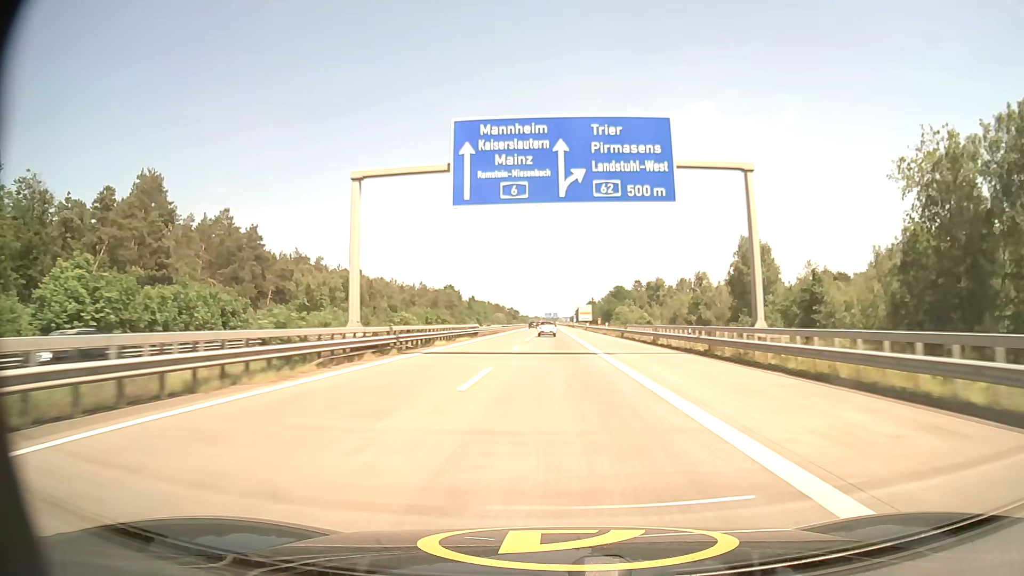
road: motorway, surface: asphalt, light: Day
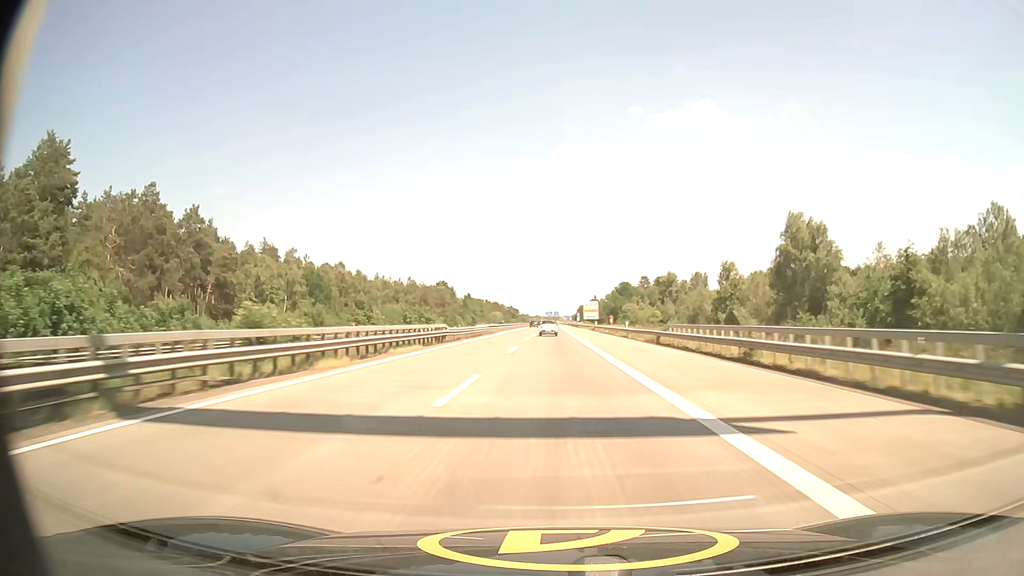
(0.0, +20.7) m; 0°
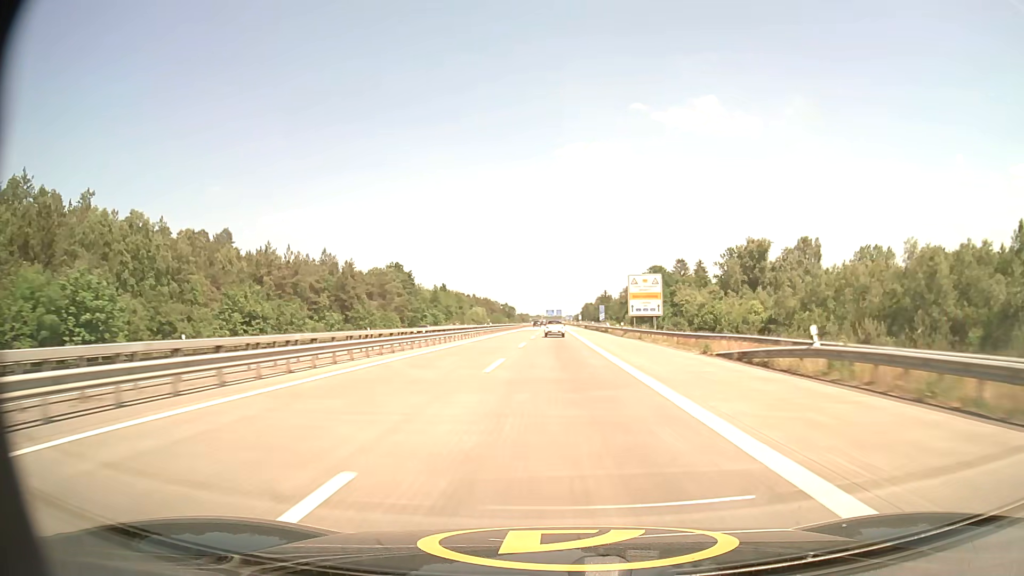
(-0.1, +82.5) m; 0°
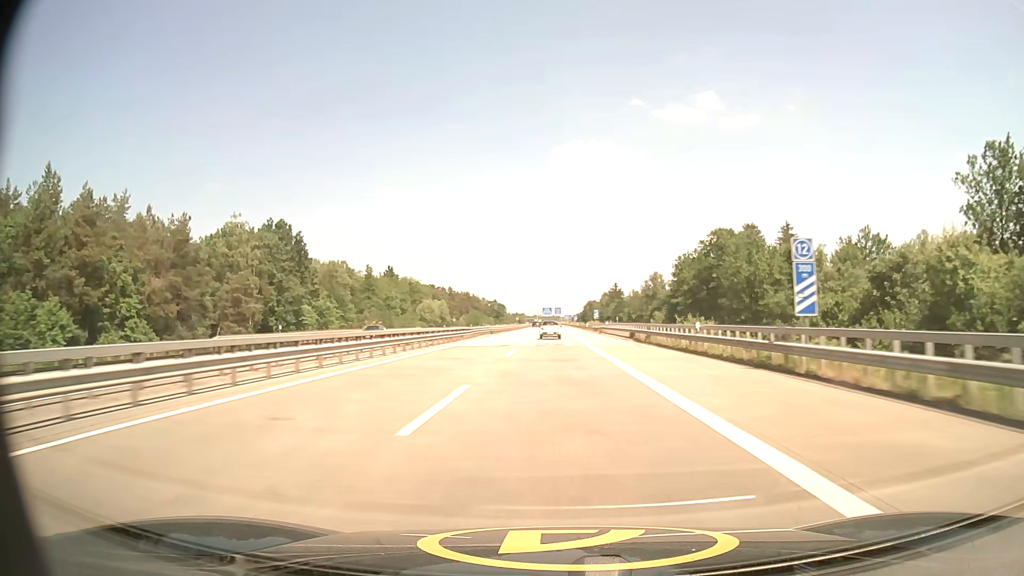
(+0.1, +81.3) m; 0°
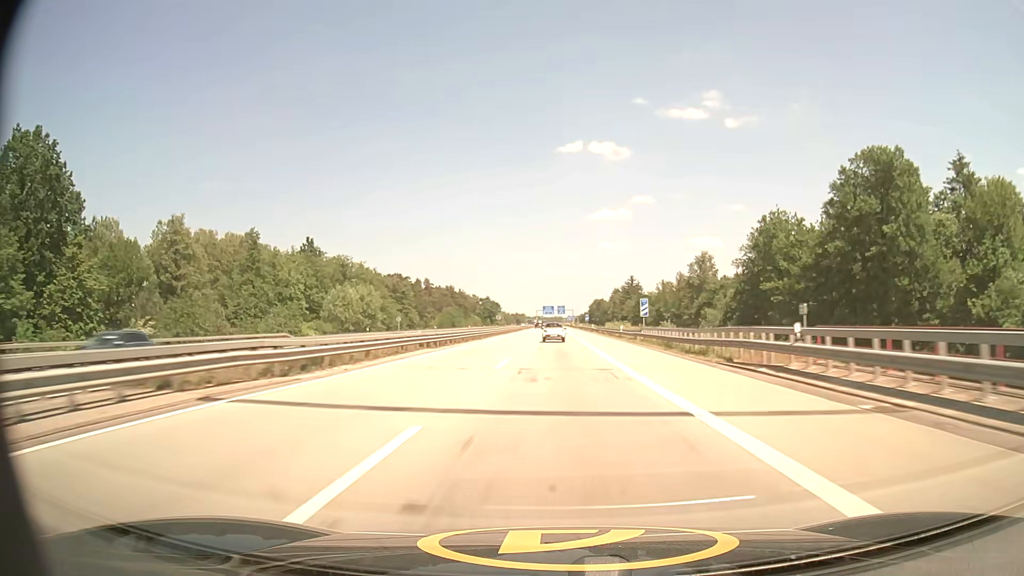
(-0.1, +60.3) m; 0°
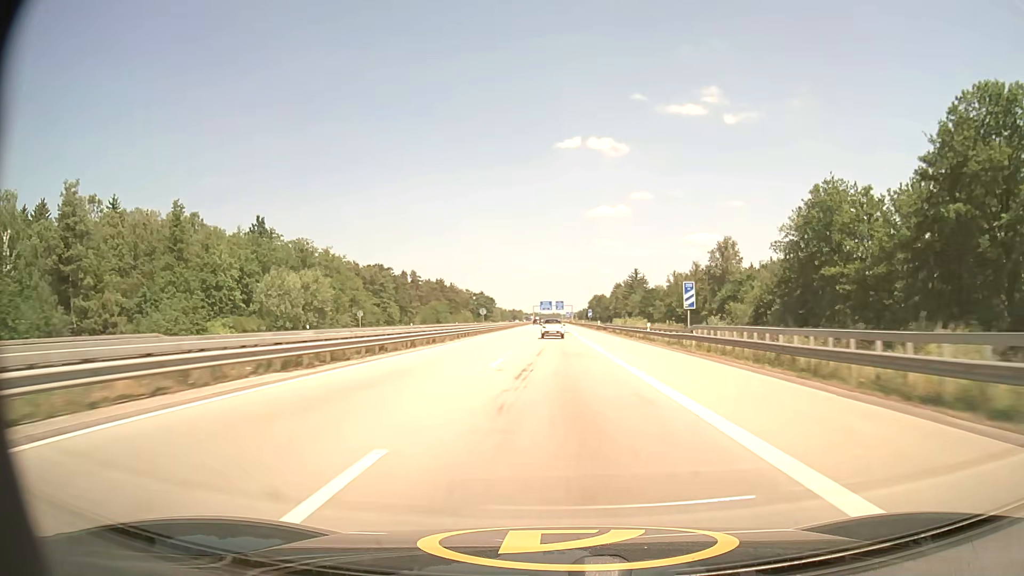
(0.0, +20.0) m; 0°
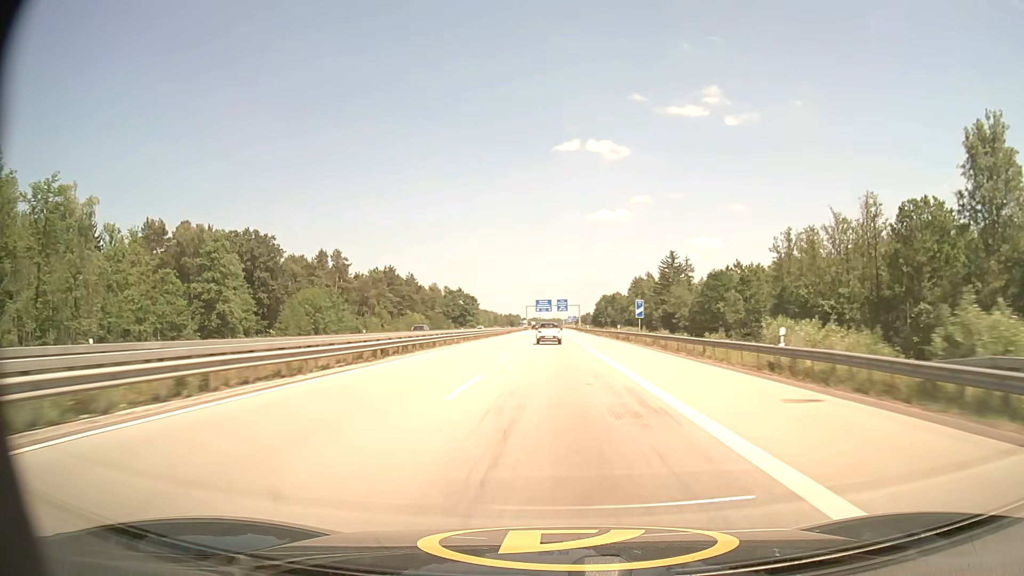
(+0.3, +79.2) m; 0°
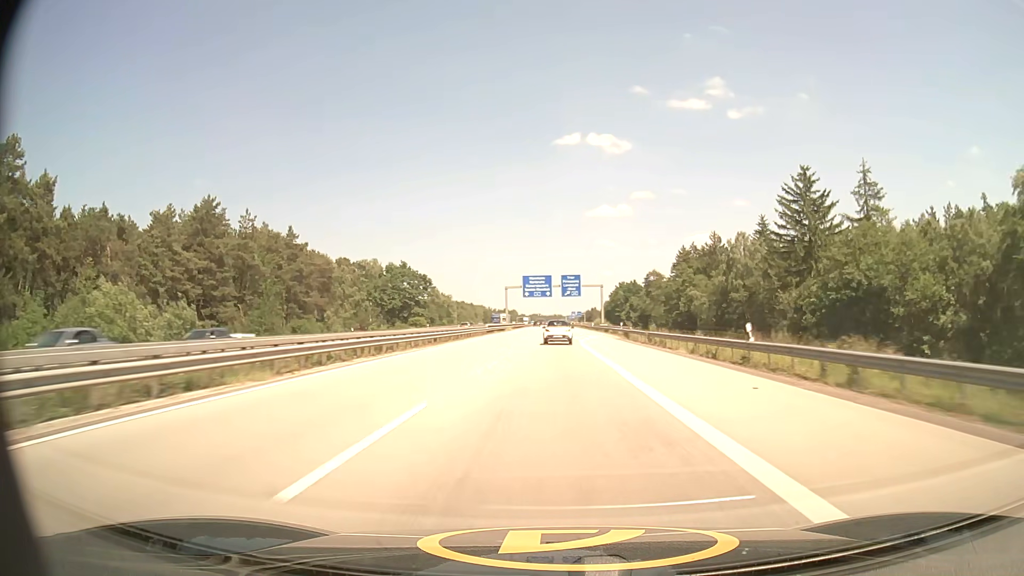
(+0.2, +97.7) m; 0°
(0, +10) (0, +20) (0, +30) (0, +40) (0, +50) (0, +60) (0, +70) (0, +80) (0, +90) (0, +100) m
